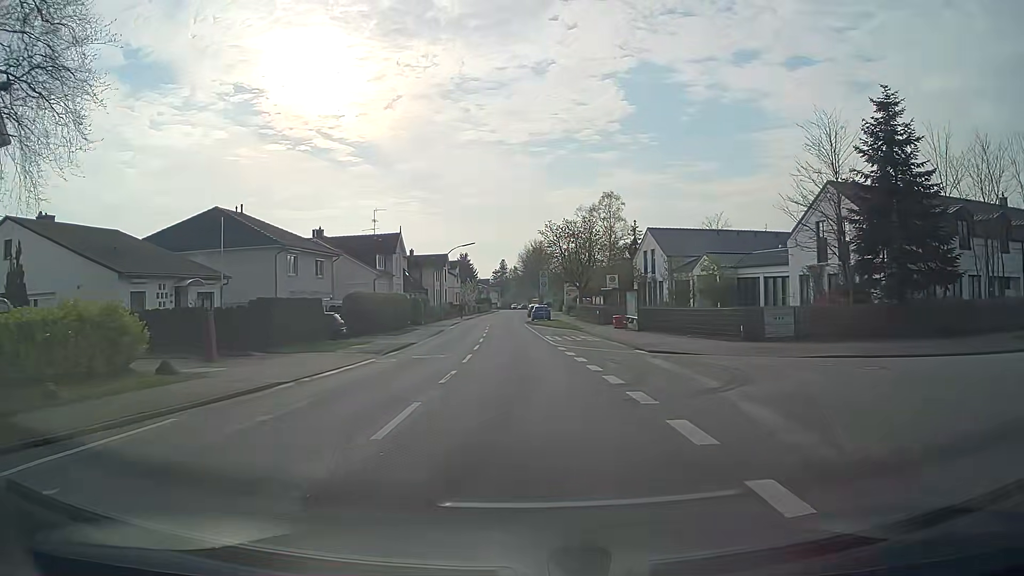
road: secondary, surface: asphalt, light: Day
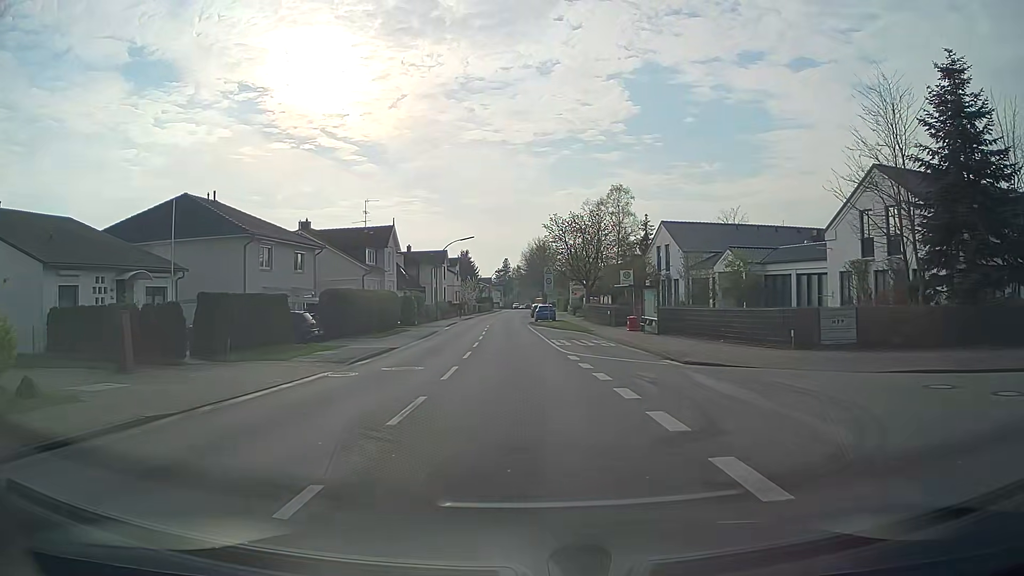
(0.0, +5.1) m; 0°
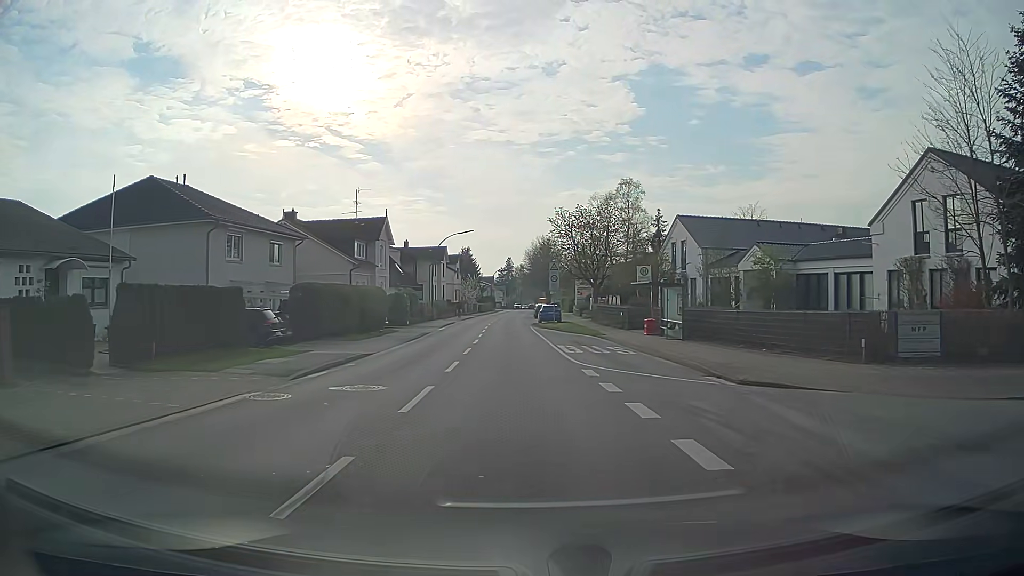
(0.0, +4.8) m; -1°
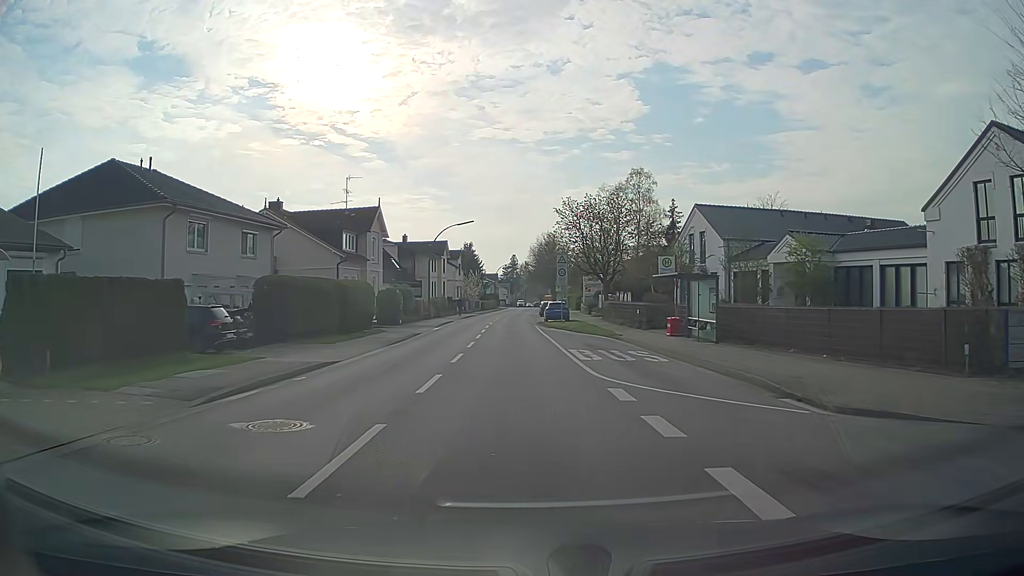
(0.0, +4.5) m; +1°
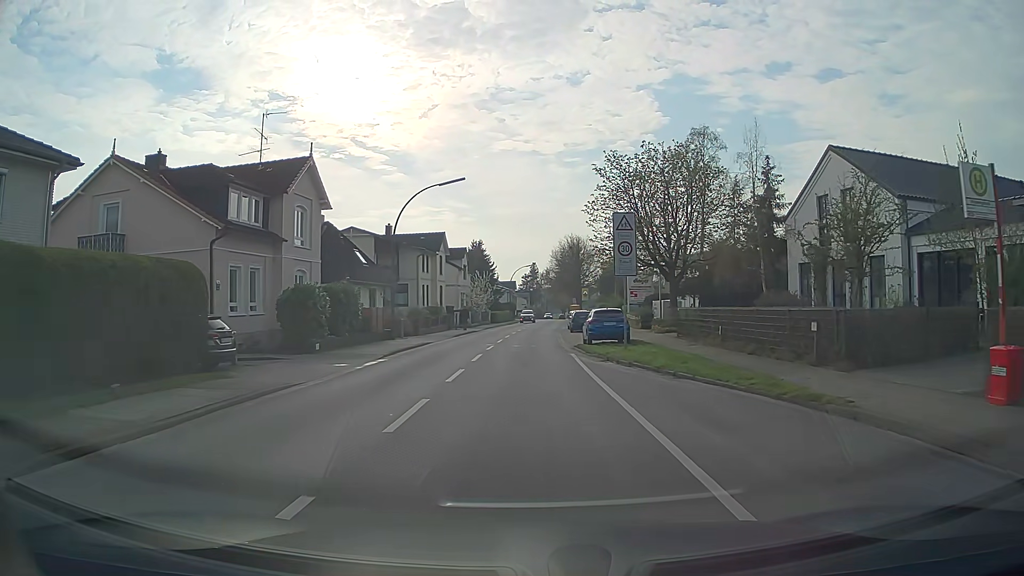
(-0.6, +21.0) m; -2°
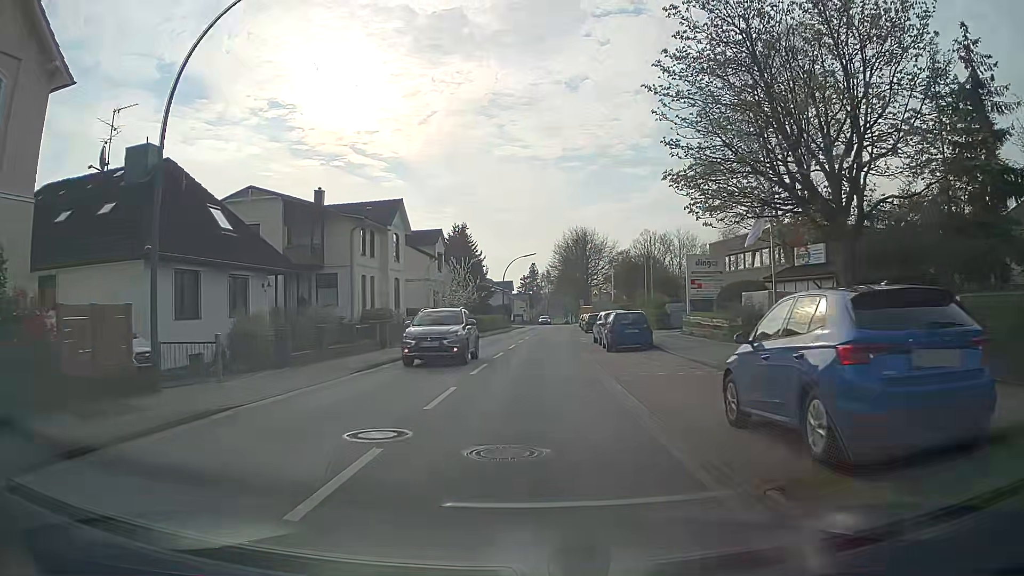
(-0.2, +22.1) m; 0°
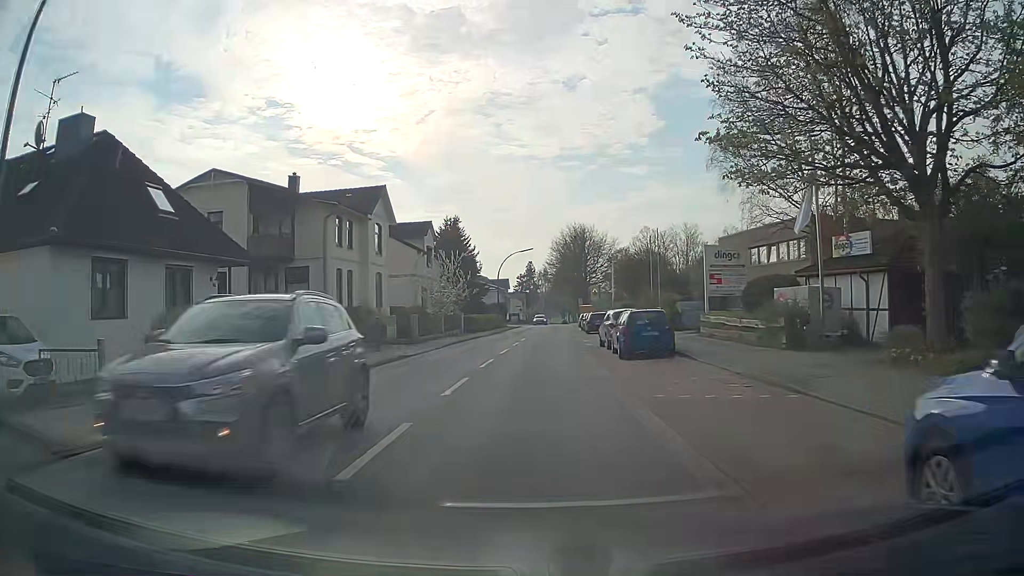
(0.0, +4.5) m; 0°
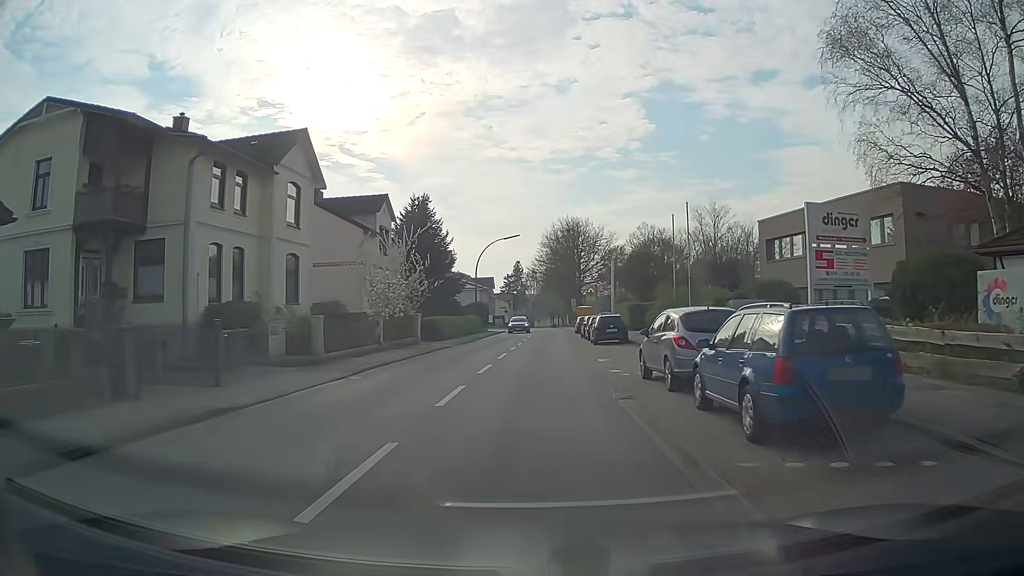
(+0.2, +13.3) m; +1°
(0, +10) (0, +20) (+1, +30) (+1, +40) (+1, +50) (+1, +60) (+2, +70) (+2, +80) (+2, +90) (+2, +100) m
